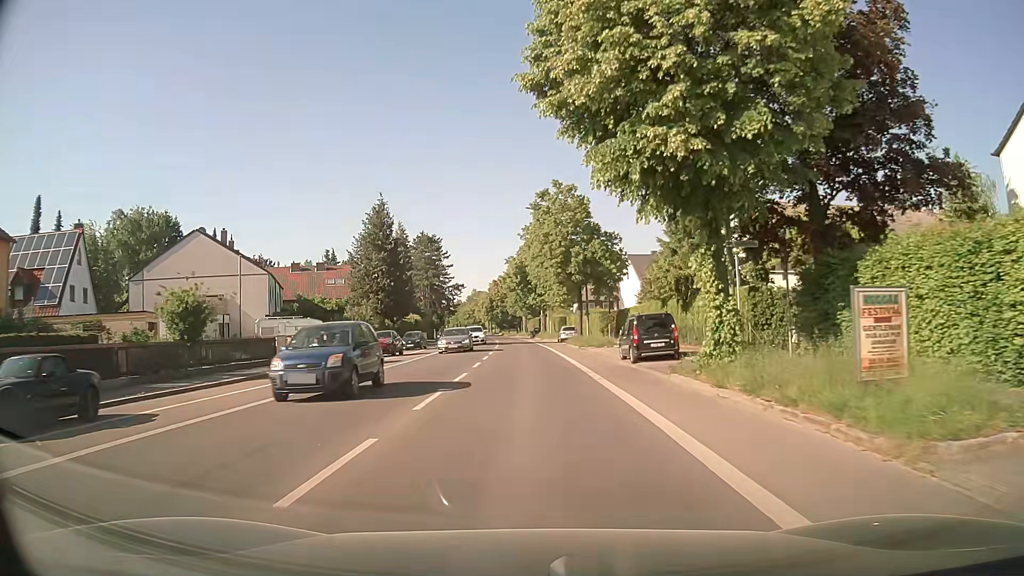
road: secondary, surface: asphalt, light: Day
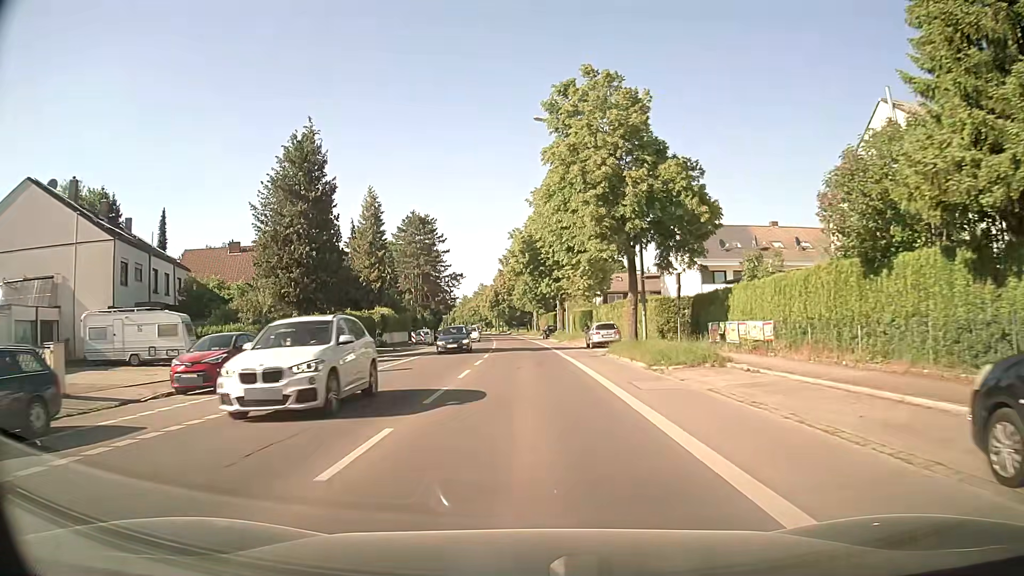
(-0.1, +23.1) m; -1°
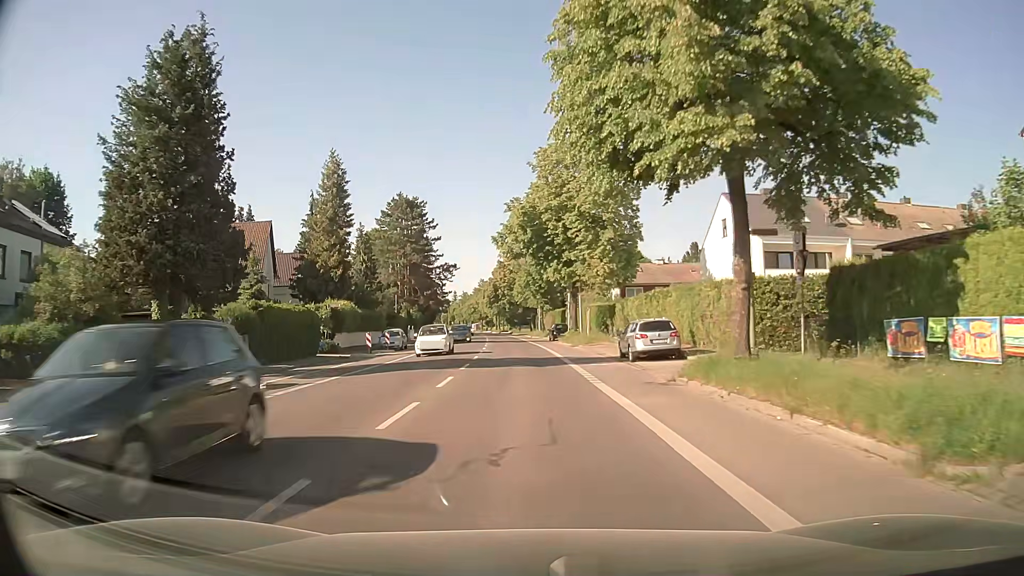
(+0.2, +14.9) m; 0°
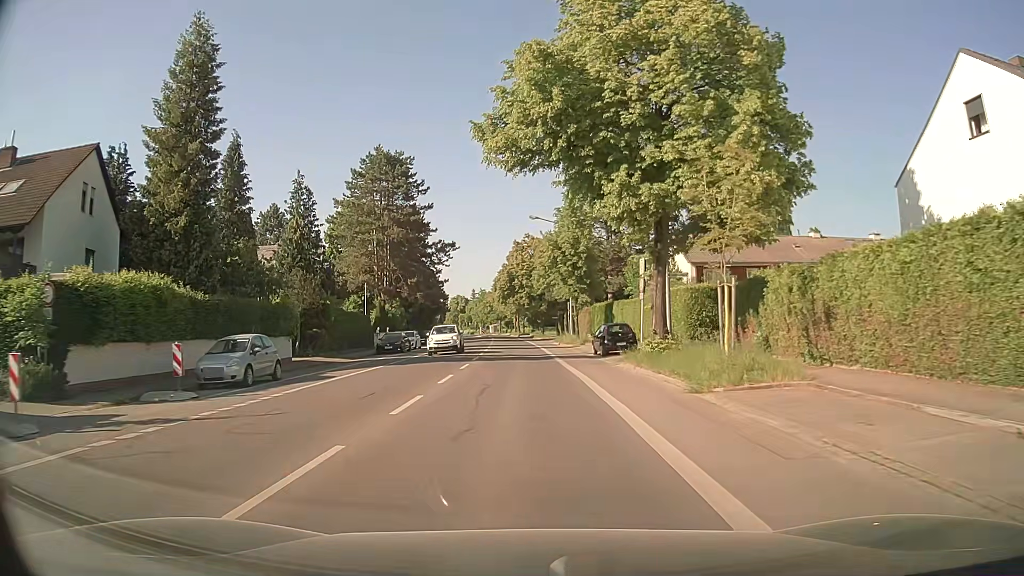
(0.0, +28.0) m; -2°
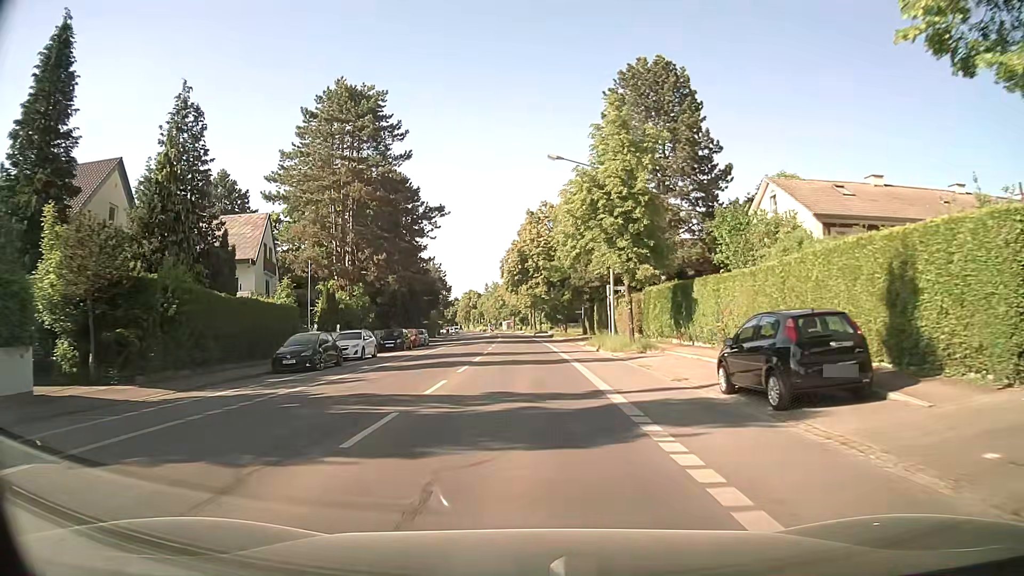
(-0.2, +21.1) m; -2°
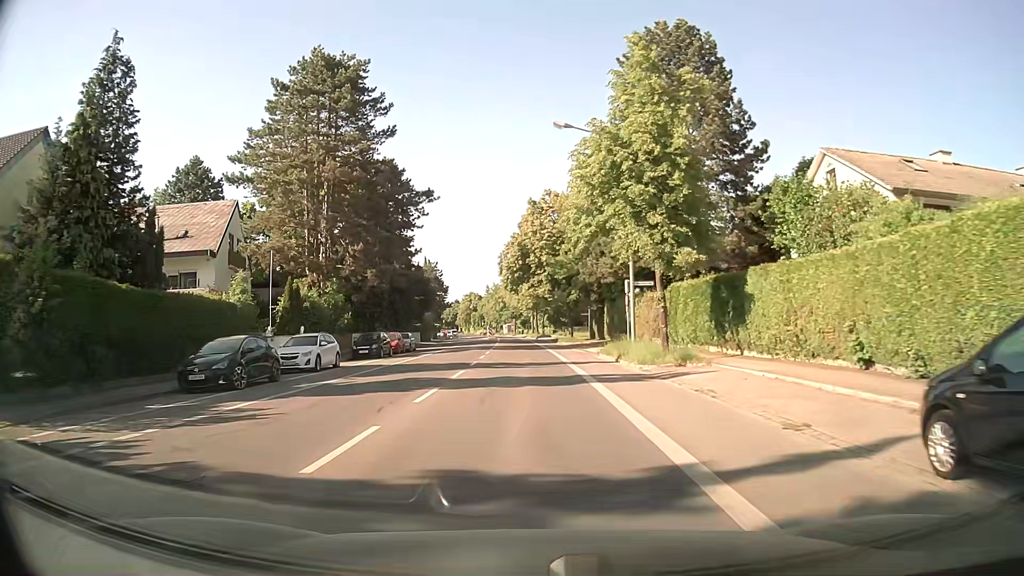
(+0.1, +7.3) m; +1°
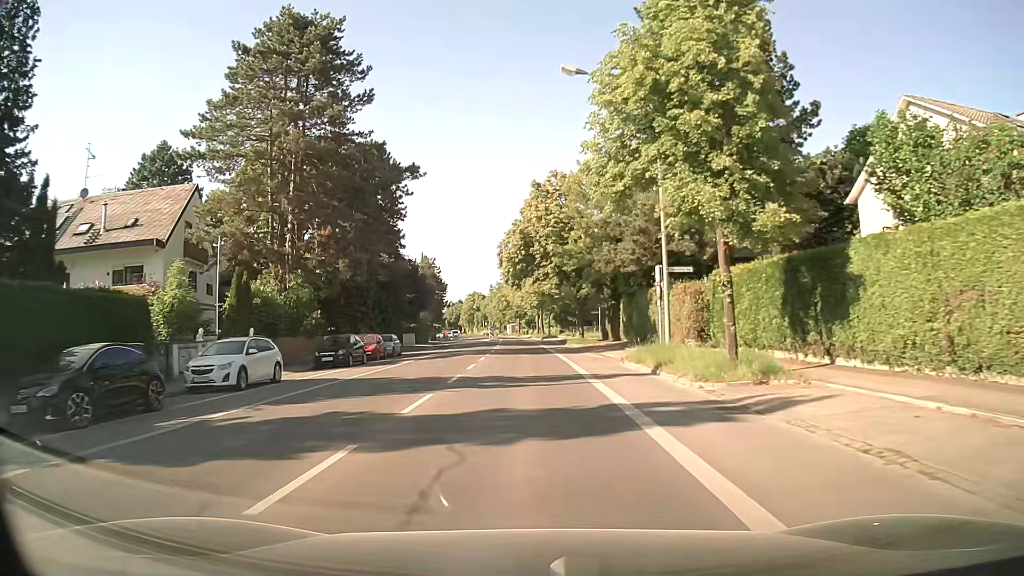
(0.0, +7.4) m; 0°
